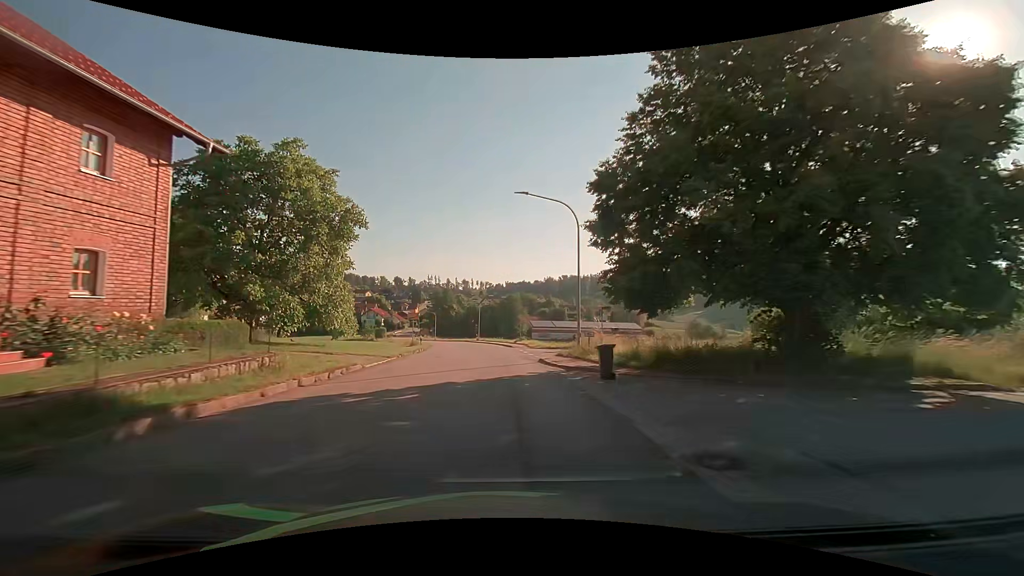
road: tertiary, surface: asphalt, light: Day
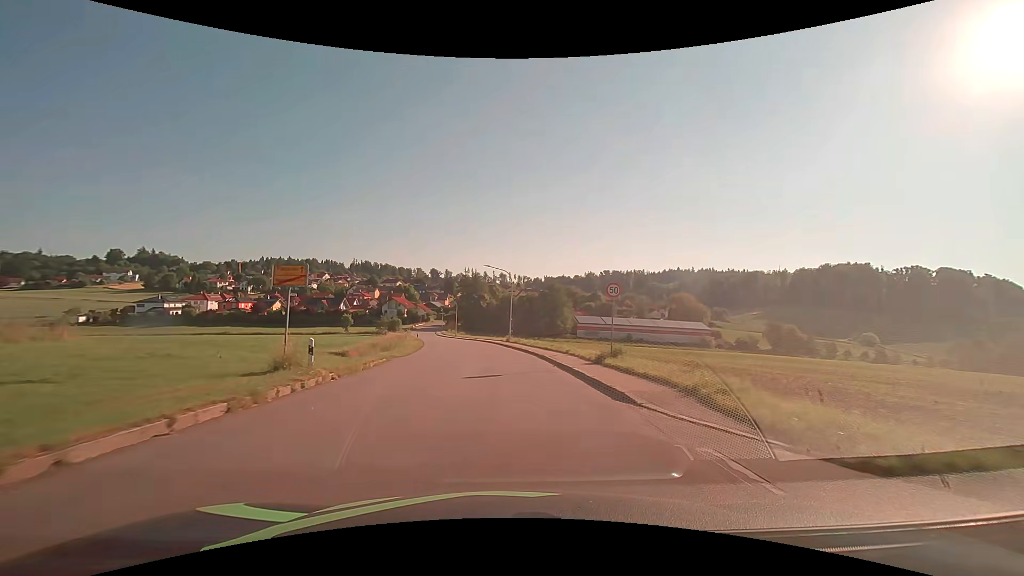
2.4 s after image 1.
(-1.2, +31.4) m; -4°
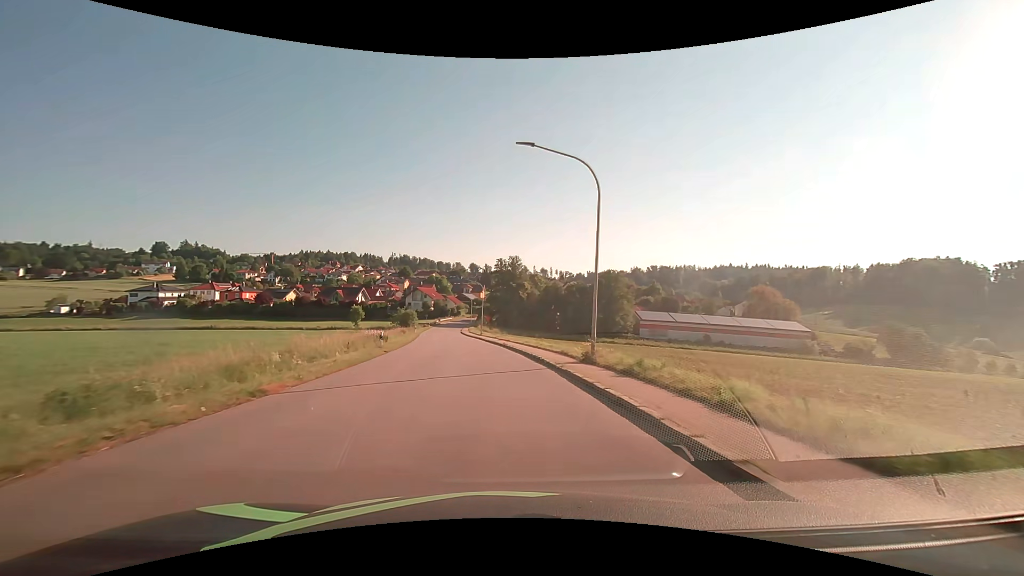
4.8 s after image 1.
(-1.3, +31.5) m; -5°
(0, +10) (-1, +20) (-2, +30) (-3, +40) (-4, +50) (-5, +60) (-7, +70) (-8, +79) (-10, +89) (-11, +99) m
